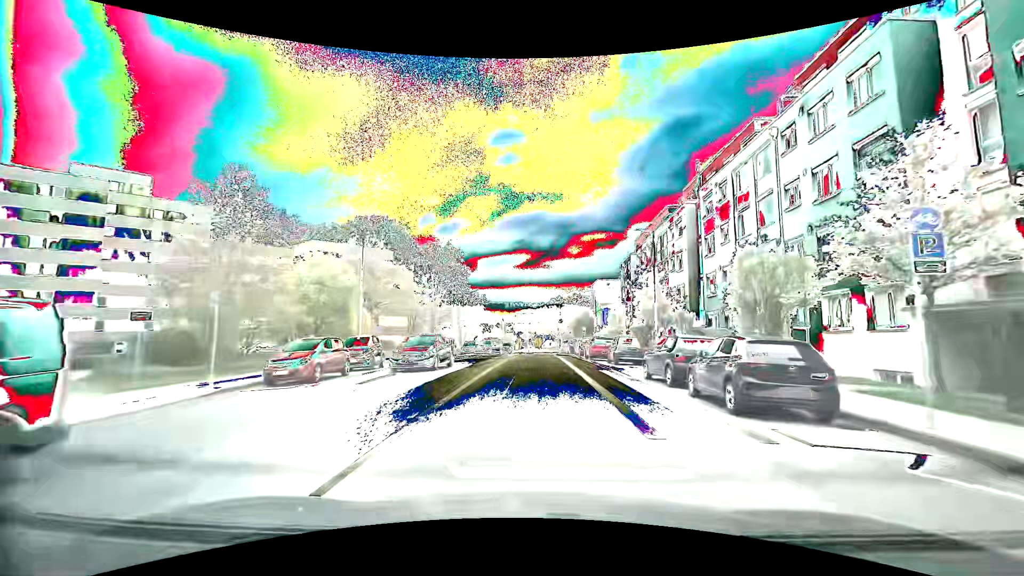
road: secondary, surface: asphalt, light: Day
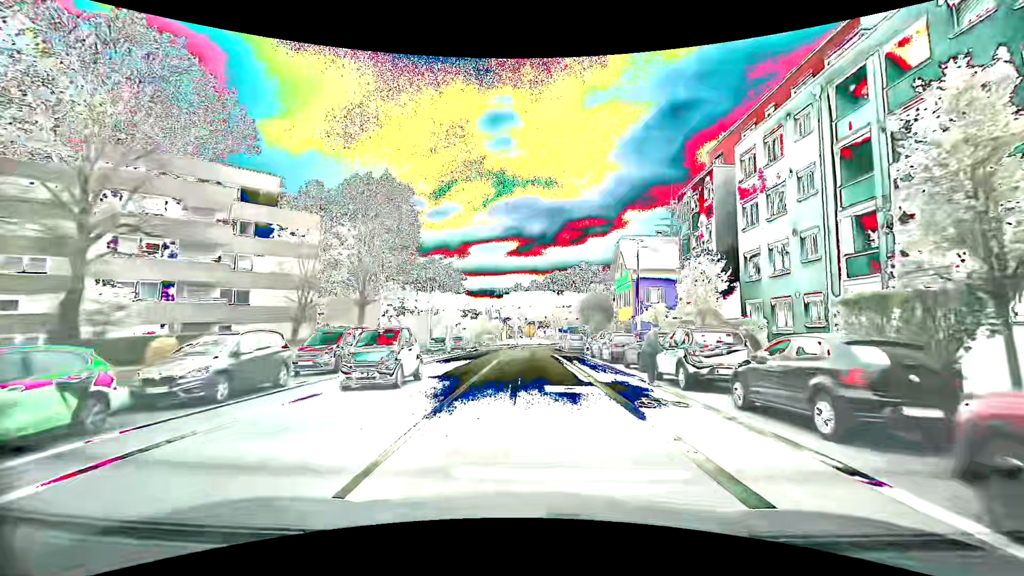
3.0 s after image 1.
(+0.4, +30.2) m; +1°
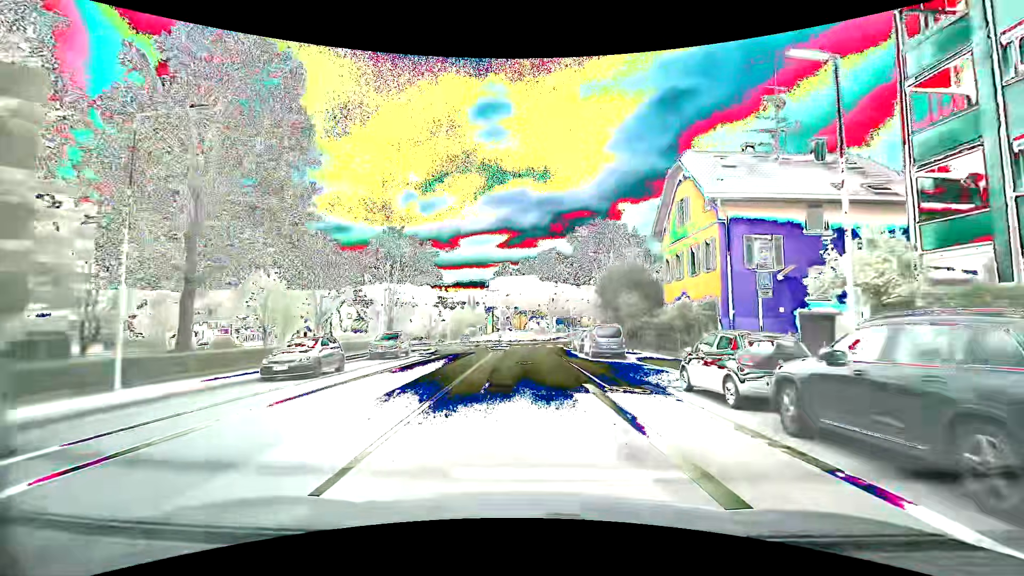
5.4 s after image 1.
(+0.4, +24.2) m; +2°
(0, +10) (0, +20) (0, +30) (0, +40) (+1, +50) (+5, +59) (+7, +69) (+4, +78) (-2, +86) (-6, +95) m
